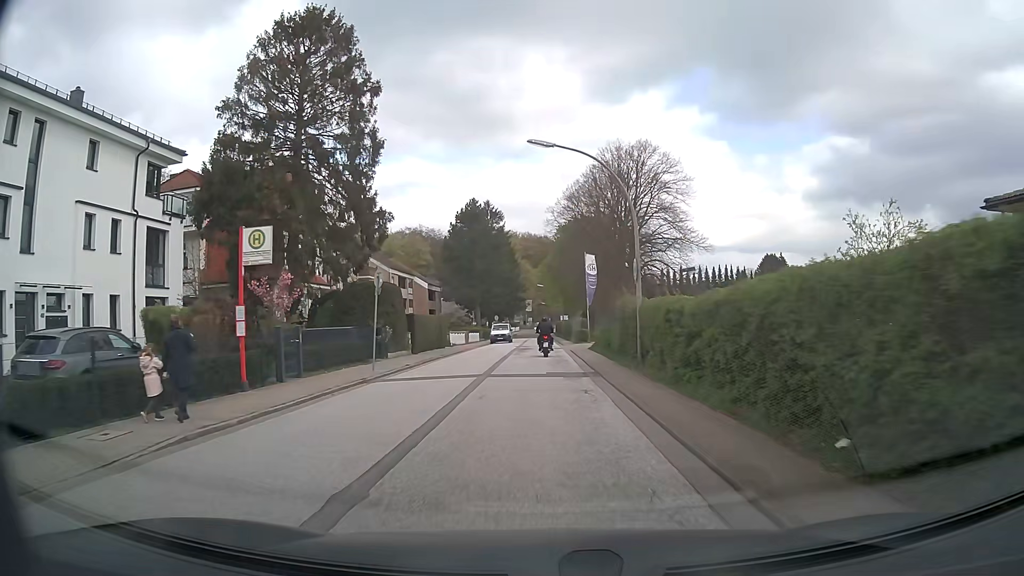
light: Day
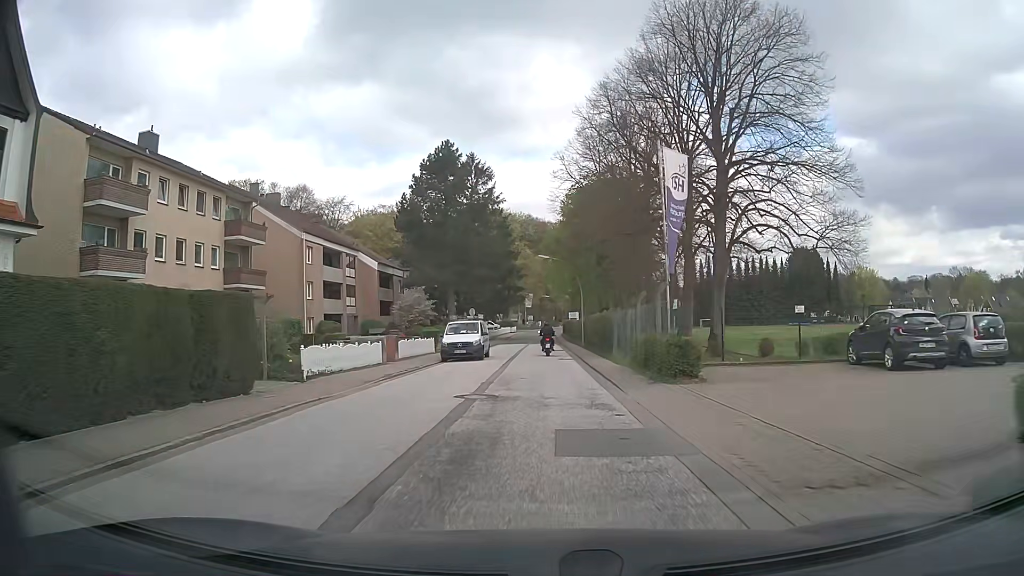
(-0.2, +32.6) m; 0°
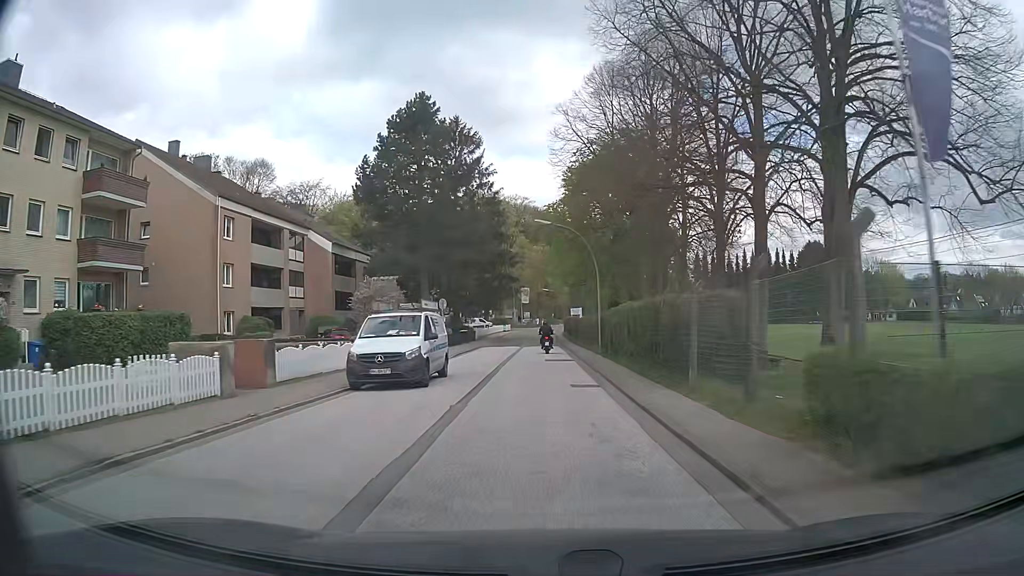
(0.0, +14.7) m; 0°
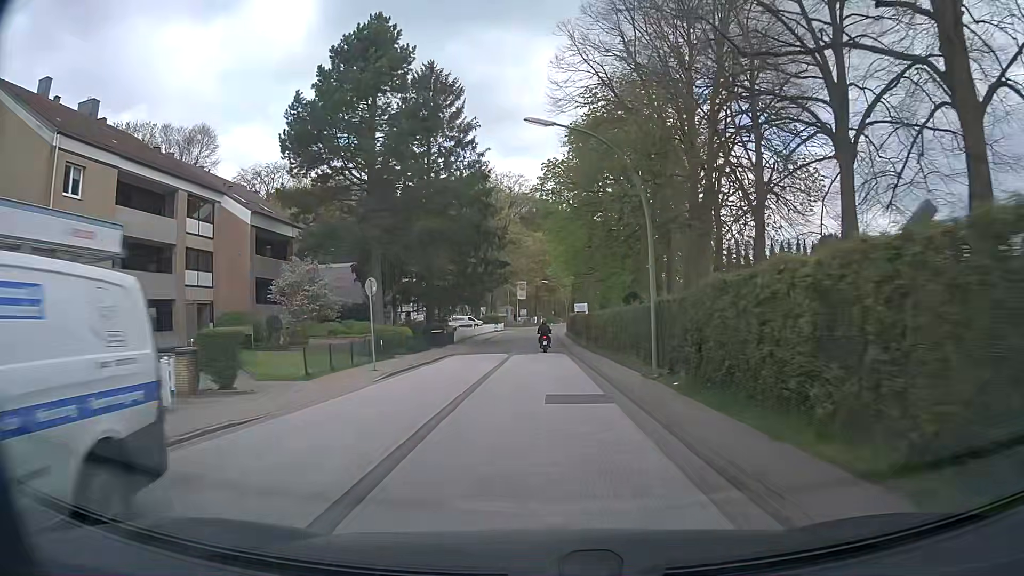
(+0.1, +15.6) m; 0°
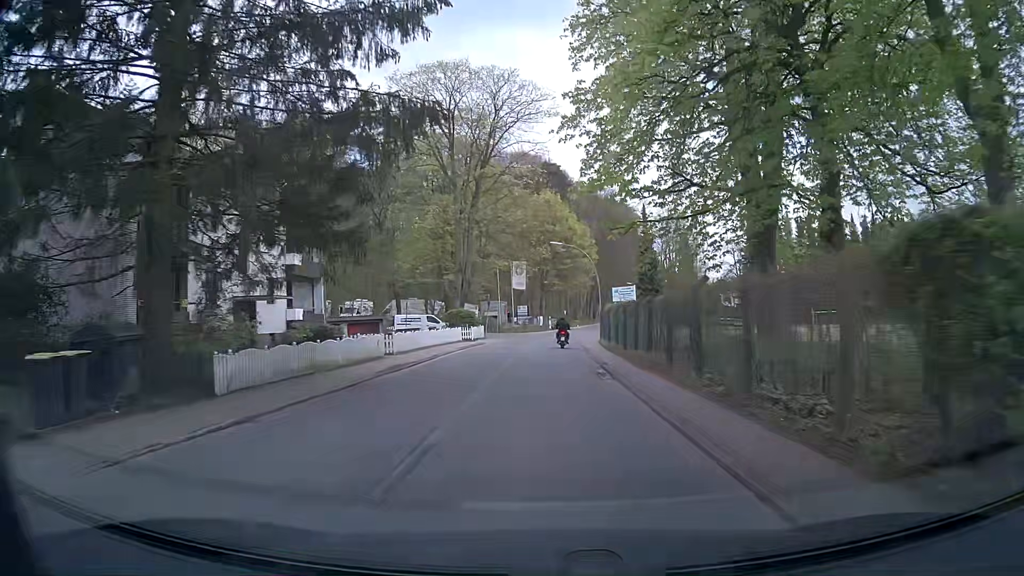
(-0.2, +39.6) m; -1°
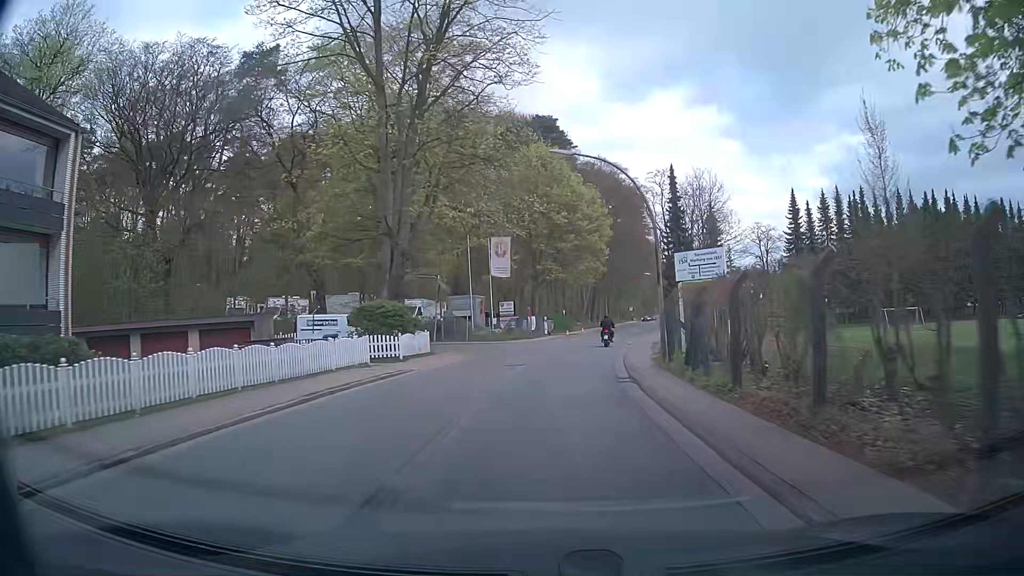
(+0.3, +22.9) m; 0°
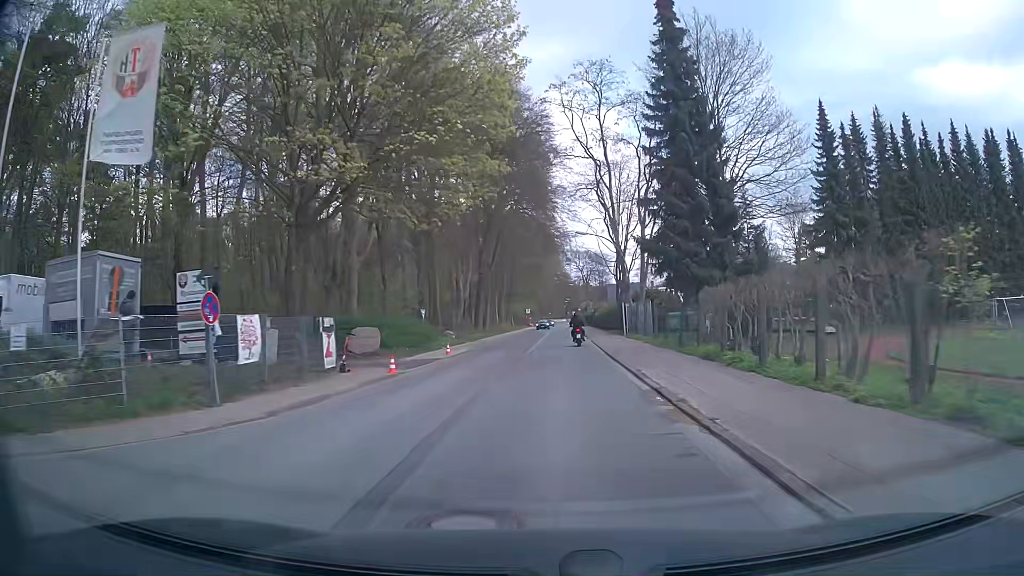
(+3.3, +38.1) m; +11°
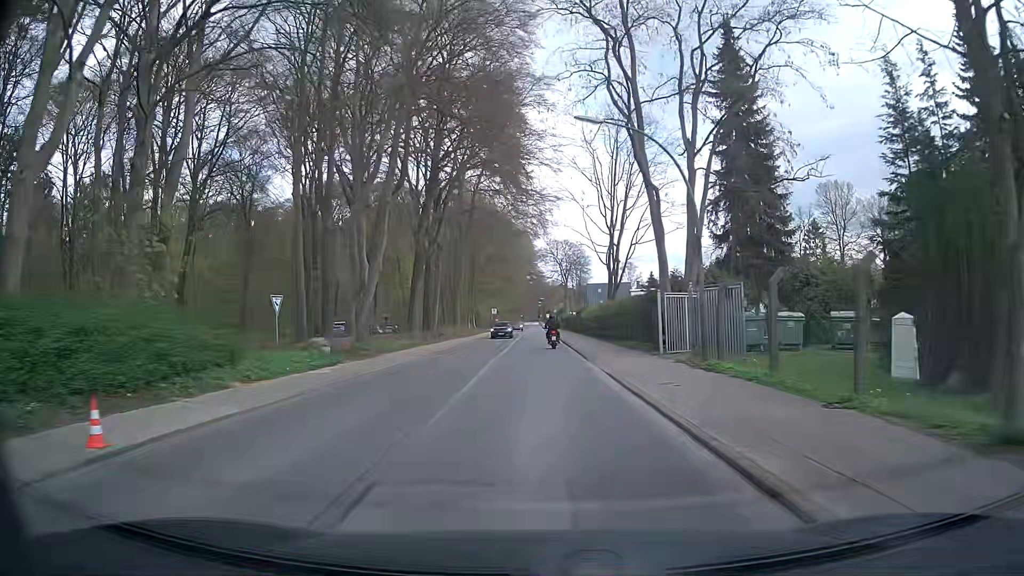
(+0.3, +22.6) m; +2°
(0, +10) (0, +20) (0, +30) (0, +40) (0, +50) (0, +60) (0, +70) (0, +80) (-1, +90) (-1, +100) m
